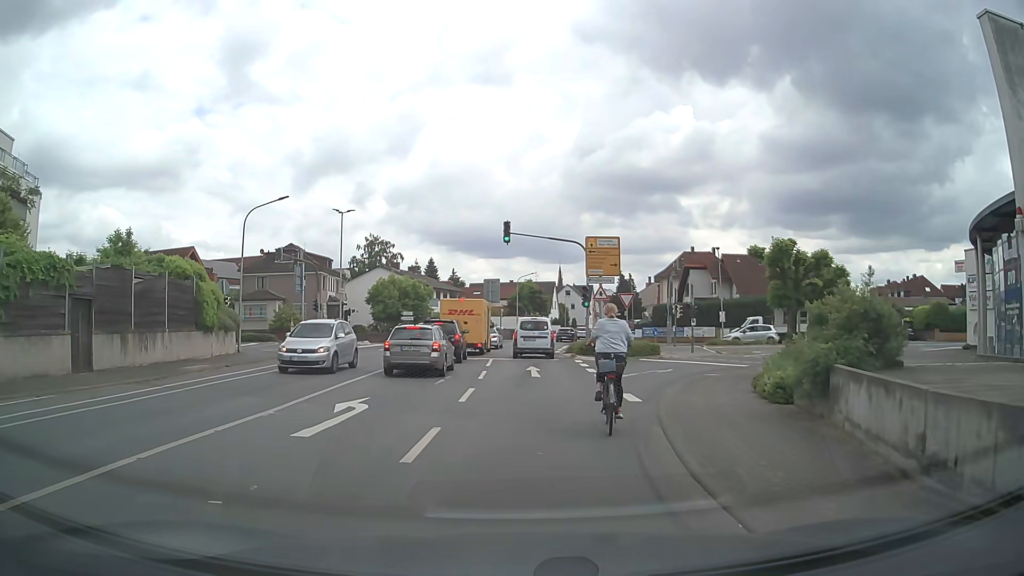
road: tertiary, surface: asphalt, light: Day
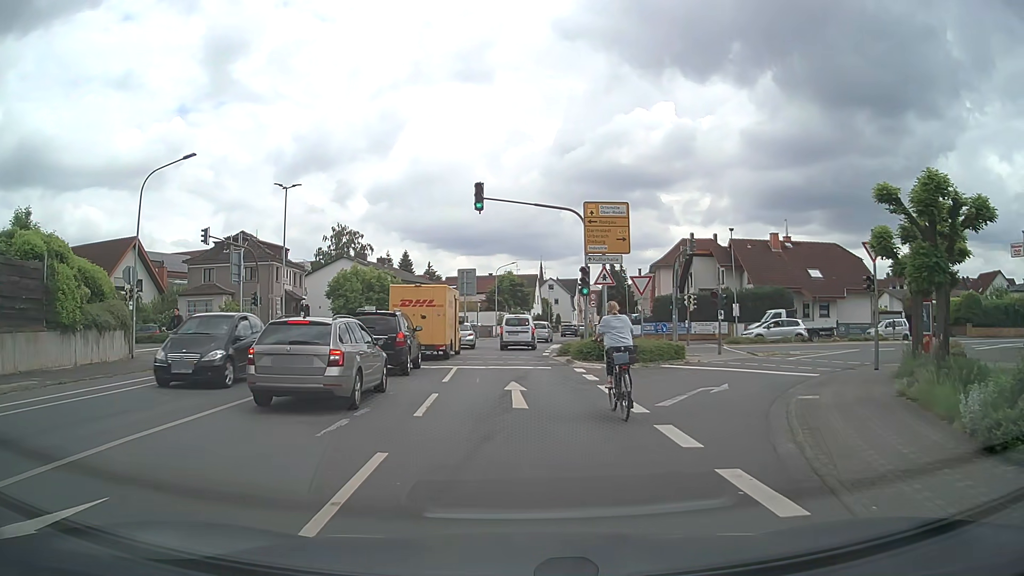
(+0.2, +8.6) m; +2°
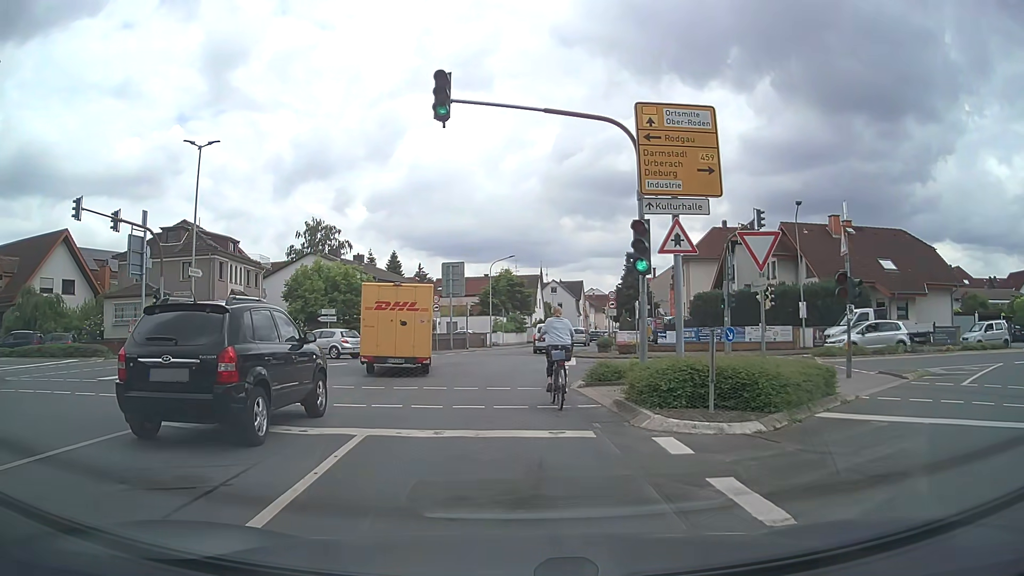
(+0.2, +12.4) m; 0°
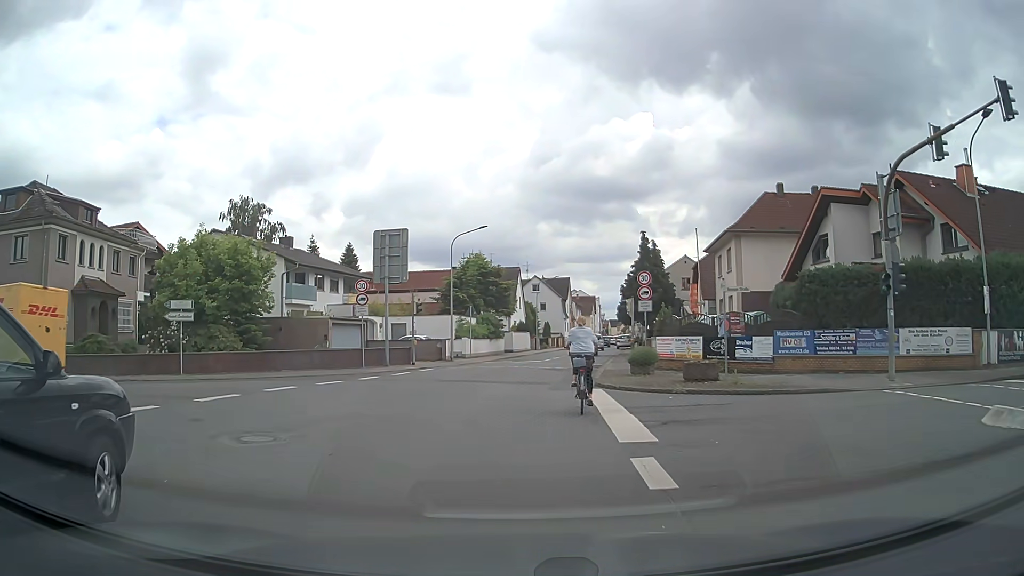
(+0.1, +18.2) m; +3°
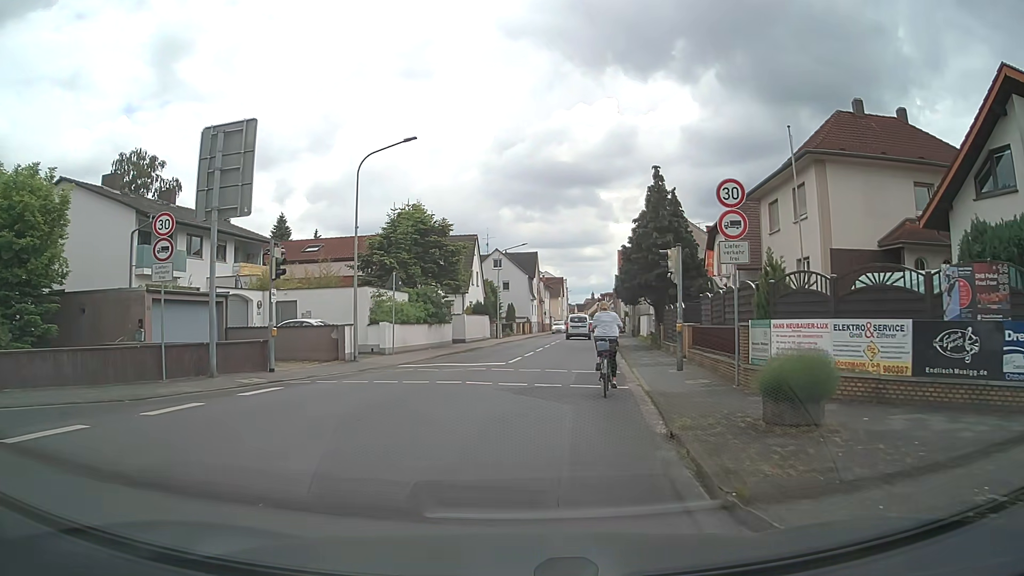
(+0.1, +15.6) m; +2°
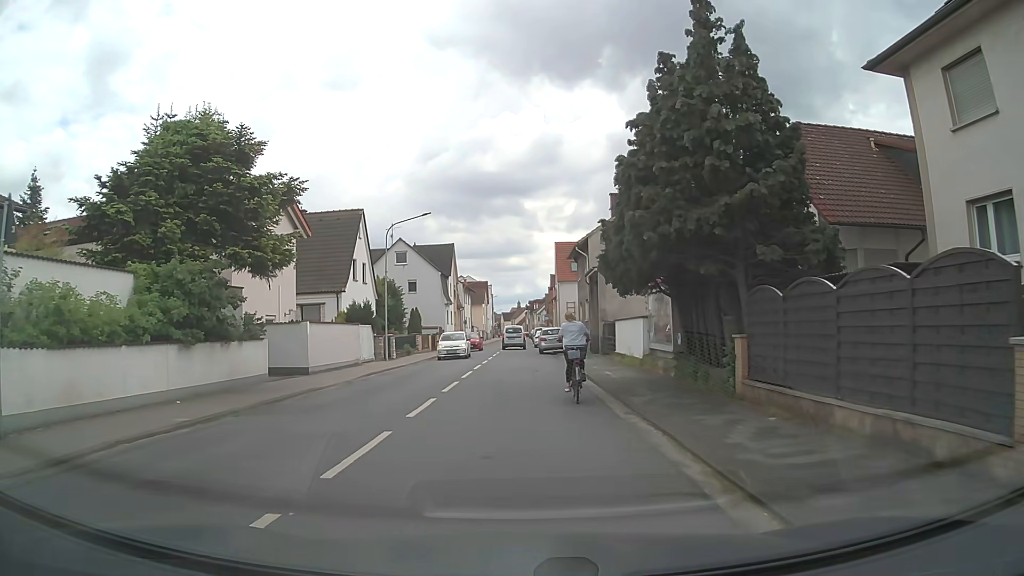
(+1.3, +19.1) m; +6°
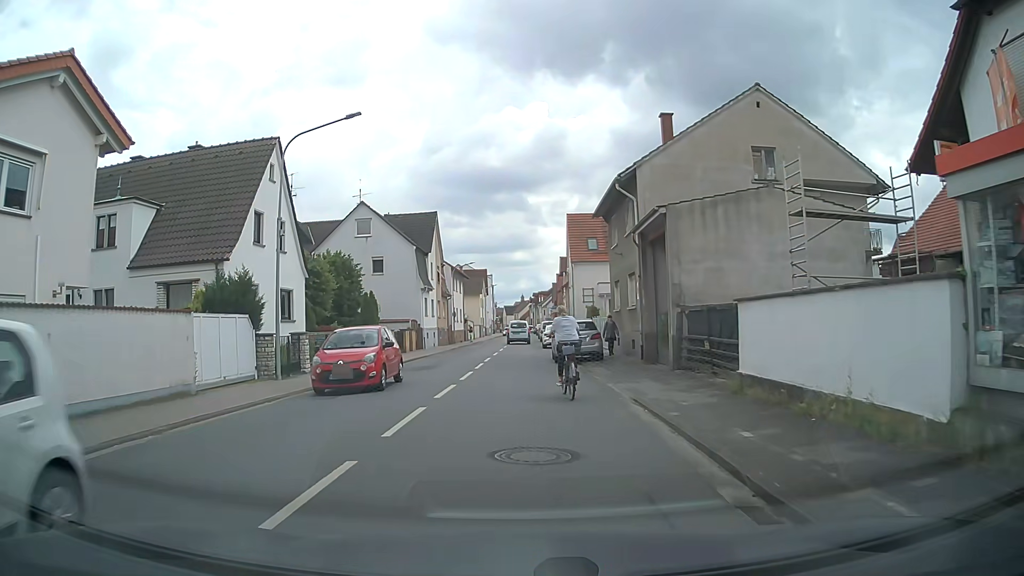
(+0.2, +16.2) m; 0°
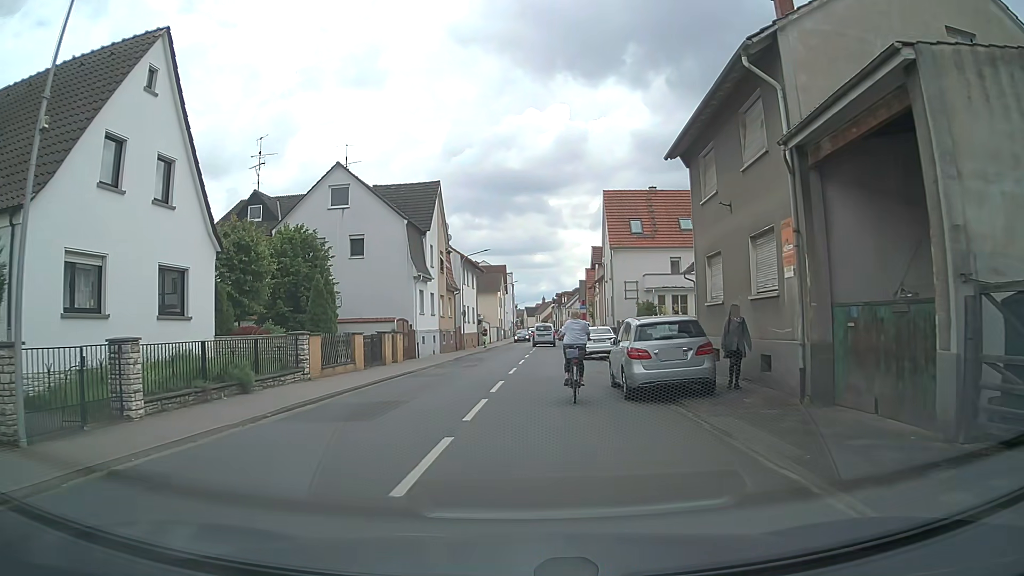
(-0.1, +11.9) m; -2°
(0, +10) (+1, +20) (+1, +30) (+2, +40) (+2, +50) (+3, +60) (+3, +70) (+4, +80) (+4, +90) (+5, +100) m
